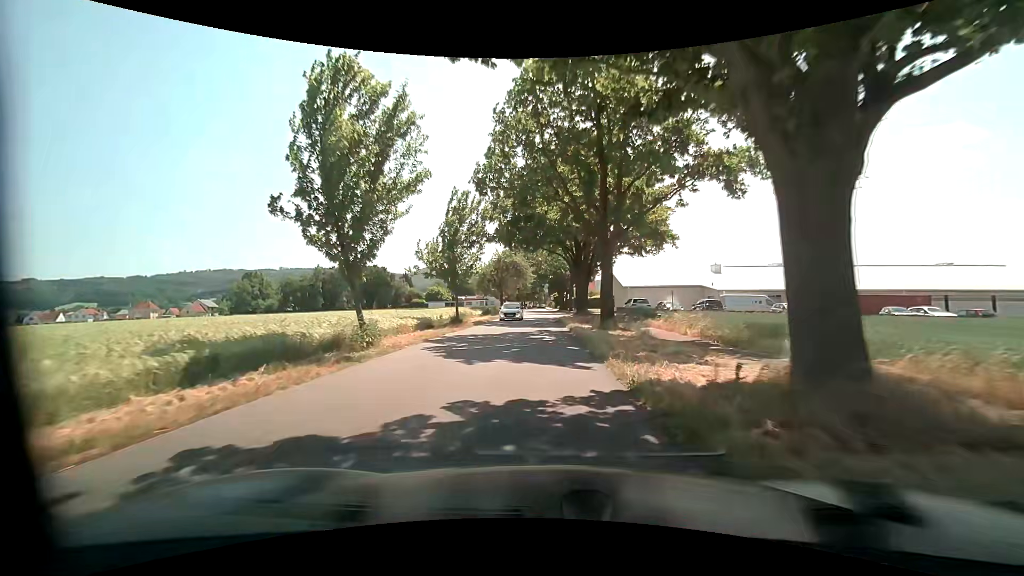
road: unclassified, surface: asphalt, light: Day
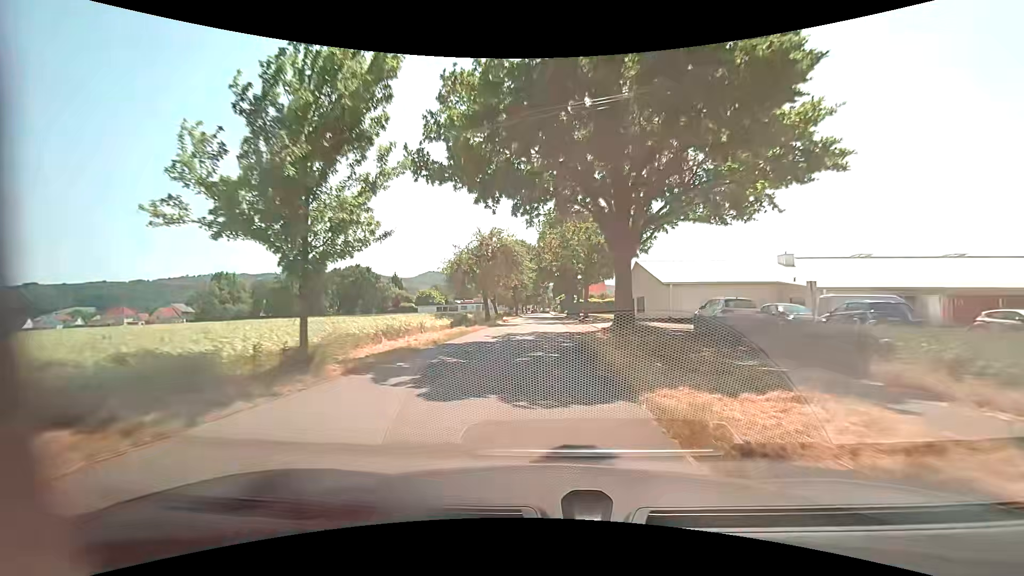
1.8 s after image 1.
(-0.3, +20.5) m; -1°
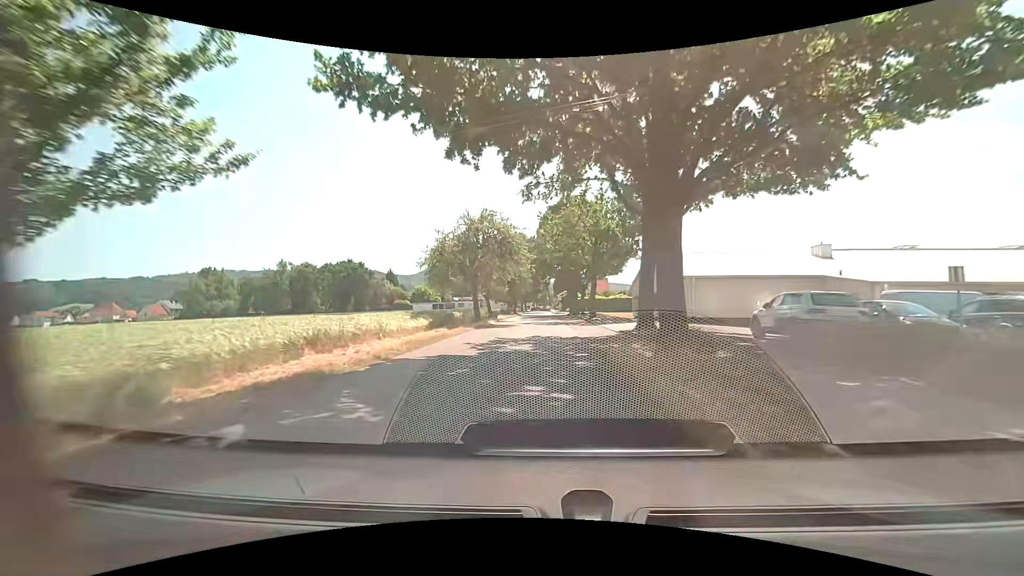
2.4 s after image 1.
(0.0, +6.8) m; 0°
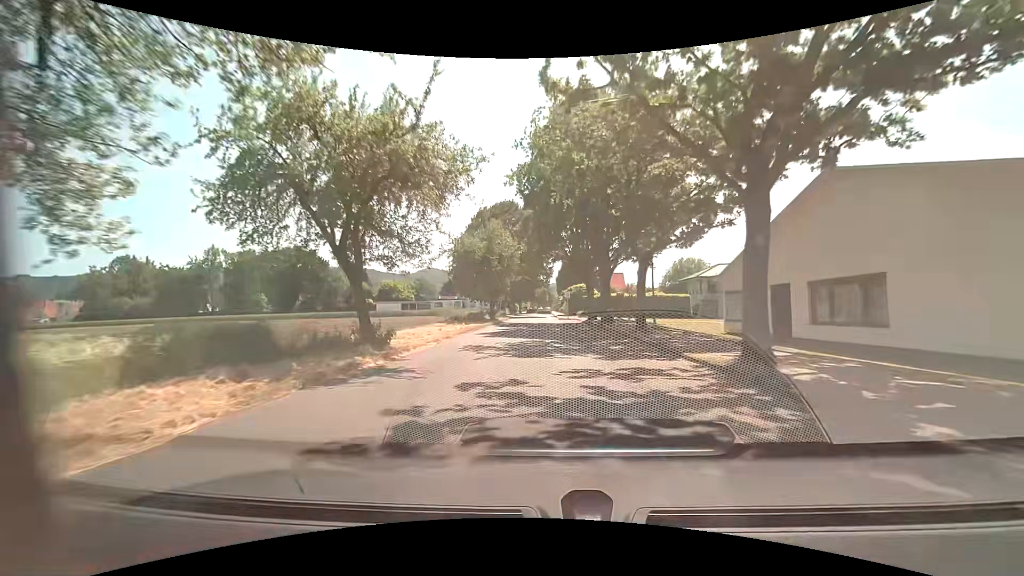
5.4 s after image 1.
(-0.2, +33.0) m; -1°
